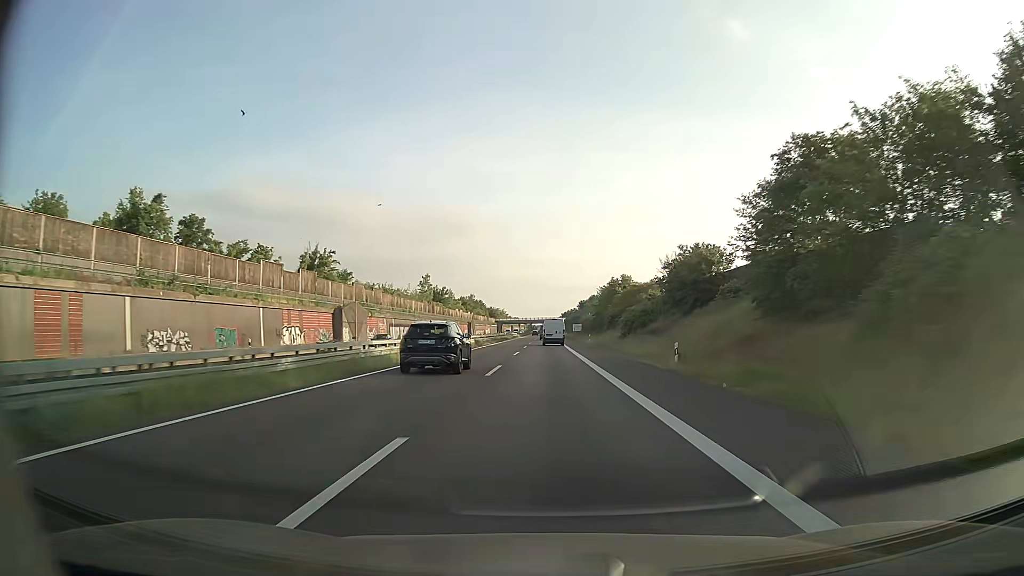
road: trunk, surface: asphalt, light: Day
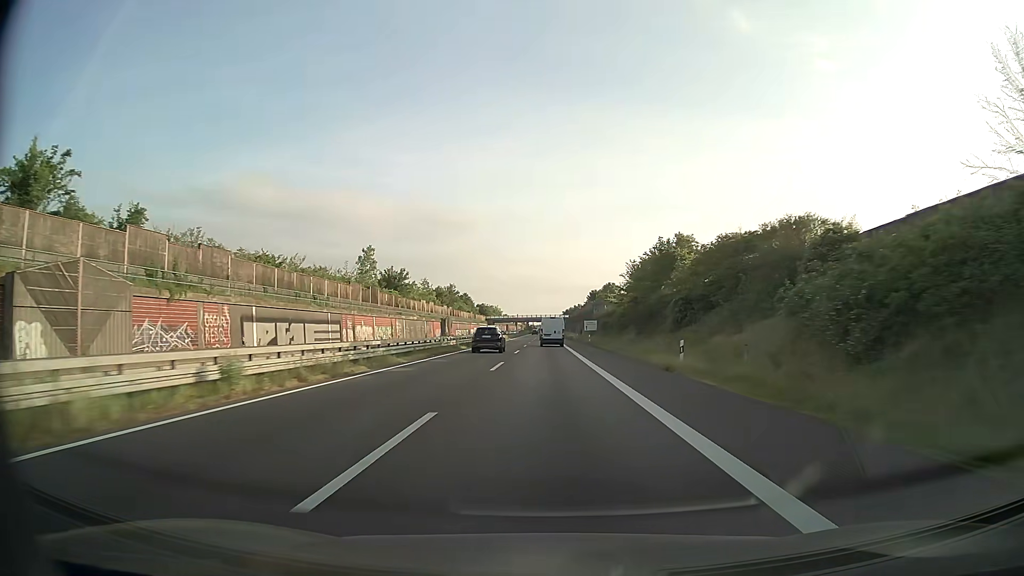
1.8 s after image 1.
(+0.1, +51.6) m; 0°
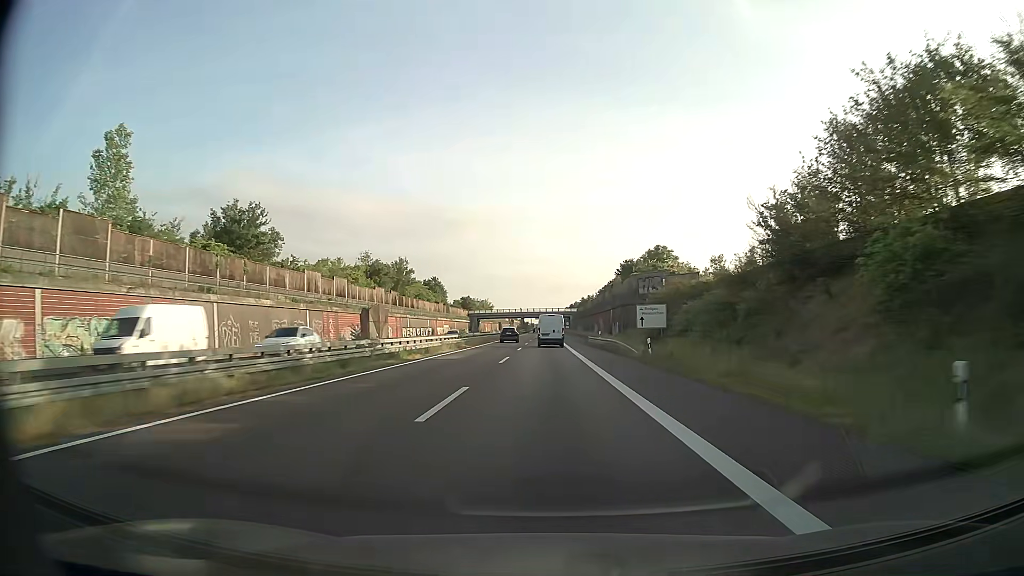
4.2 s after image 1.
(0.0, +67.2) m; 0°
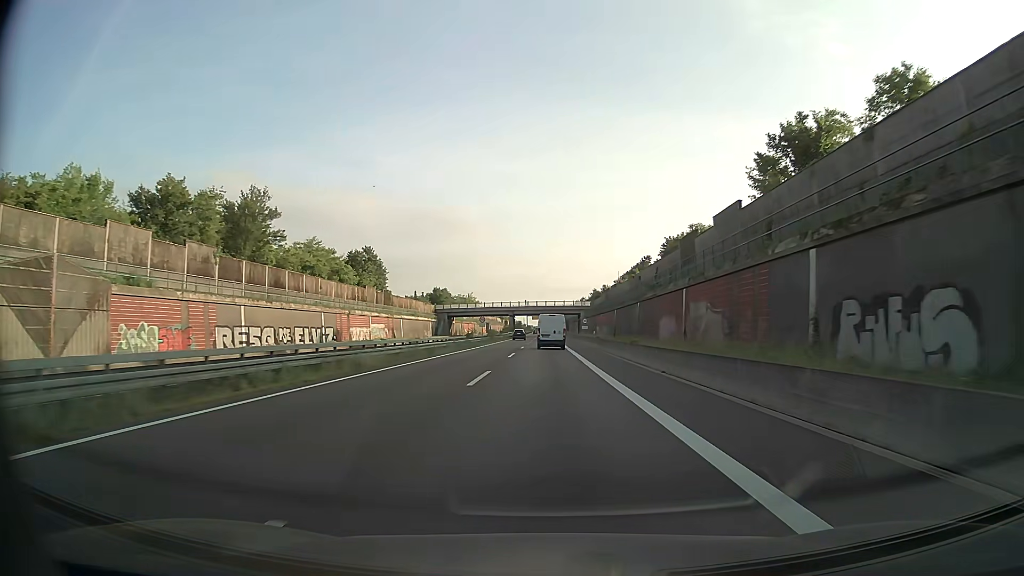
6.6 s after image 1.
(0.0, +65.5) m; 0°
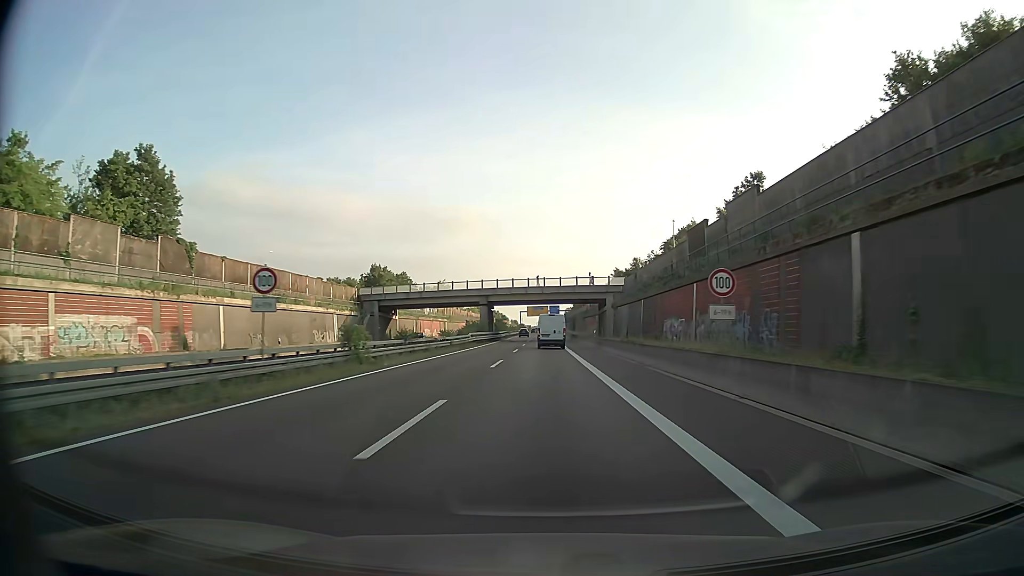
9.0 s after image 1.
(+0.1, +63.7) m; 0°
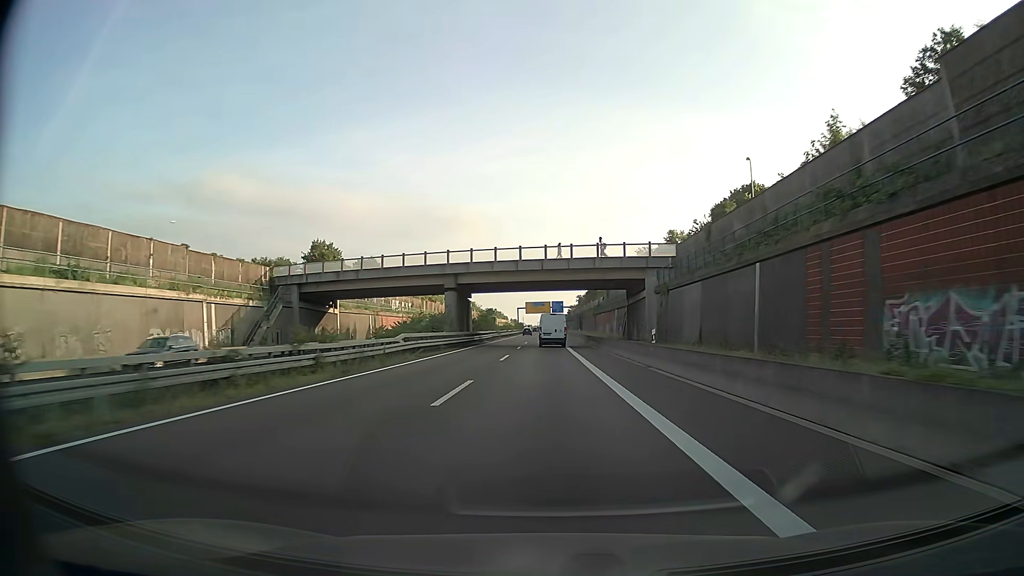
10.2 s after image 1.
(0.0, +31.1) m; 0°
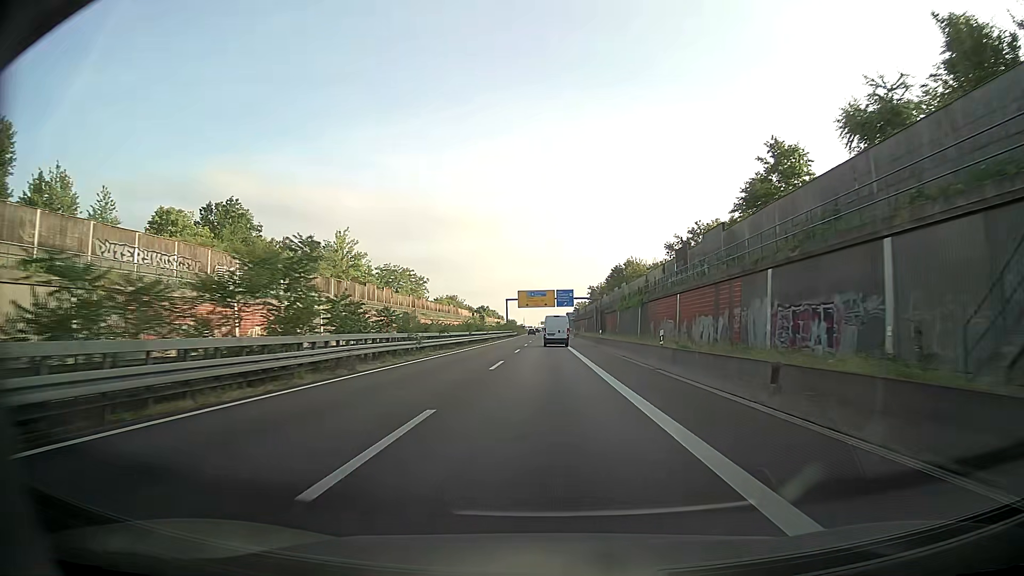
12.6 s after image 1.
(-0.2, +61.0) m; 0°
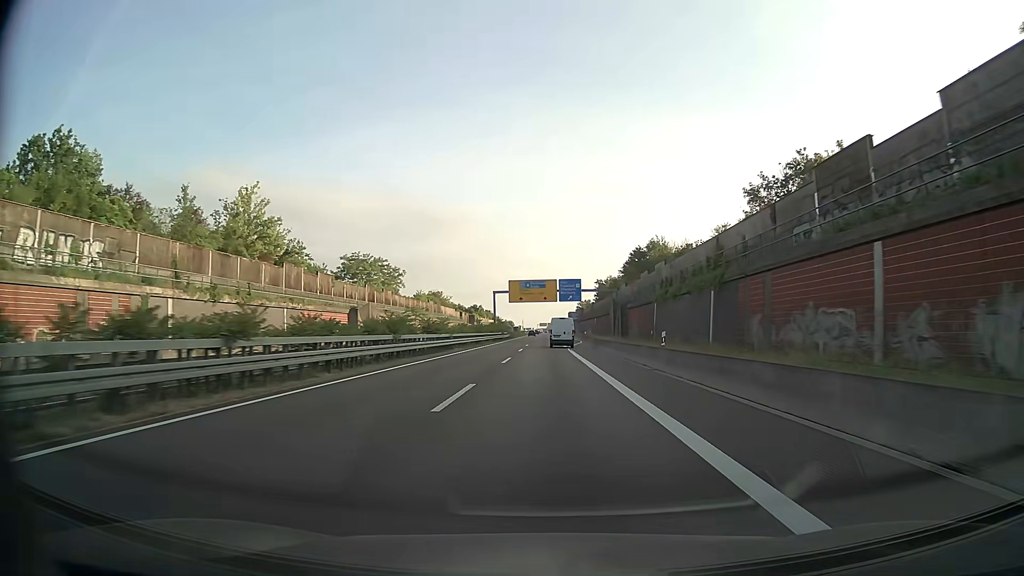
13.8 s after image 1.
(-0.3, +30.0) m; -1°
(0, +10) (0, +20) (0, +30) (0, +40) (0, +50) (0, +60) (+1, +70) (+1, +80) (+1, +90) (+1, +100) m
